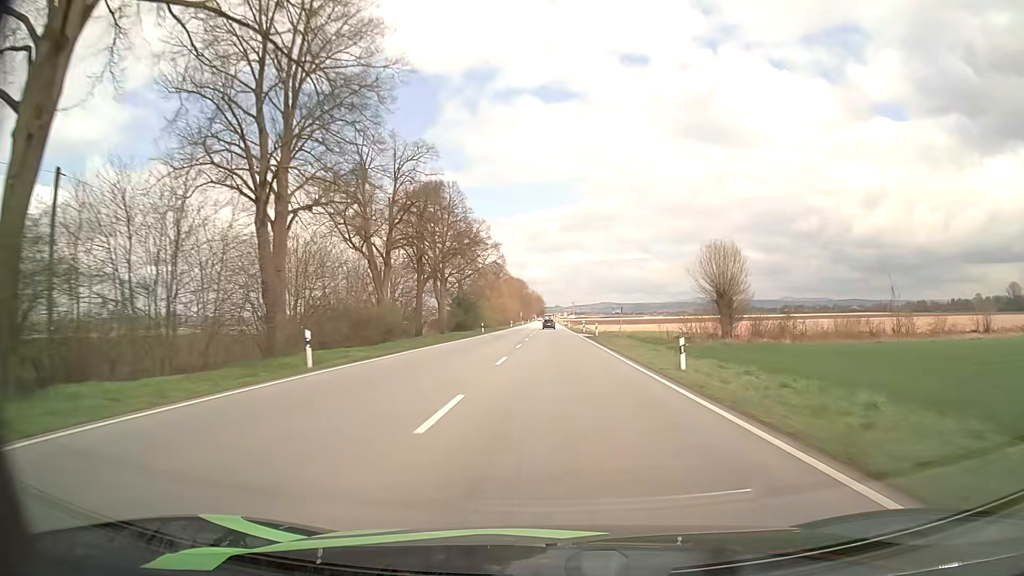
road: primary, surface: asphalt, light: Day
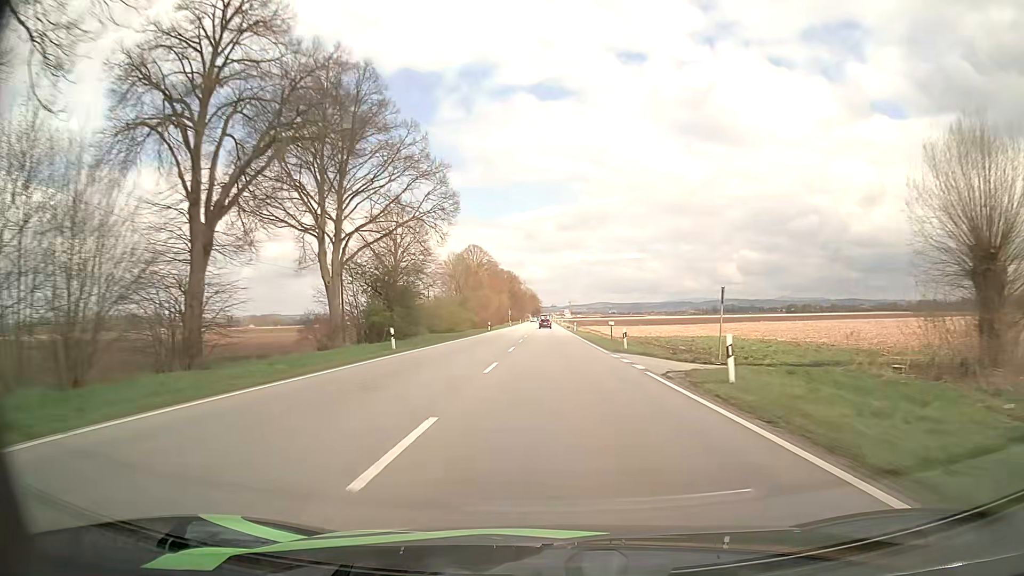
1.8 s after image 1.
(+0.1, +38.2) m; 0°
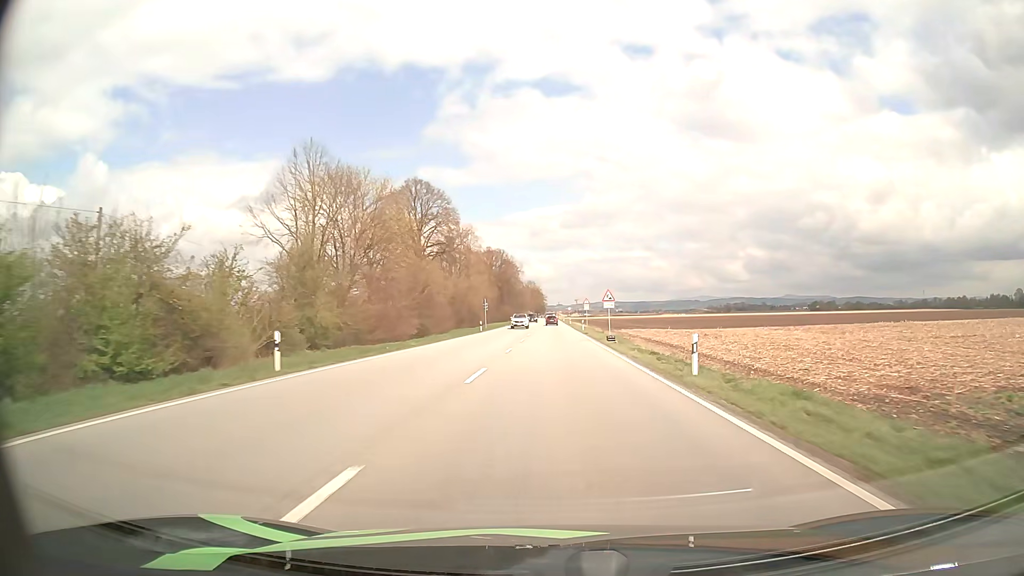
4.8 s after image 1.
(-0.1, +63.3) m; 0°
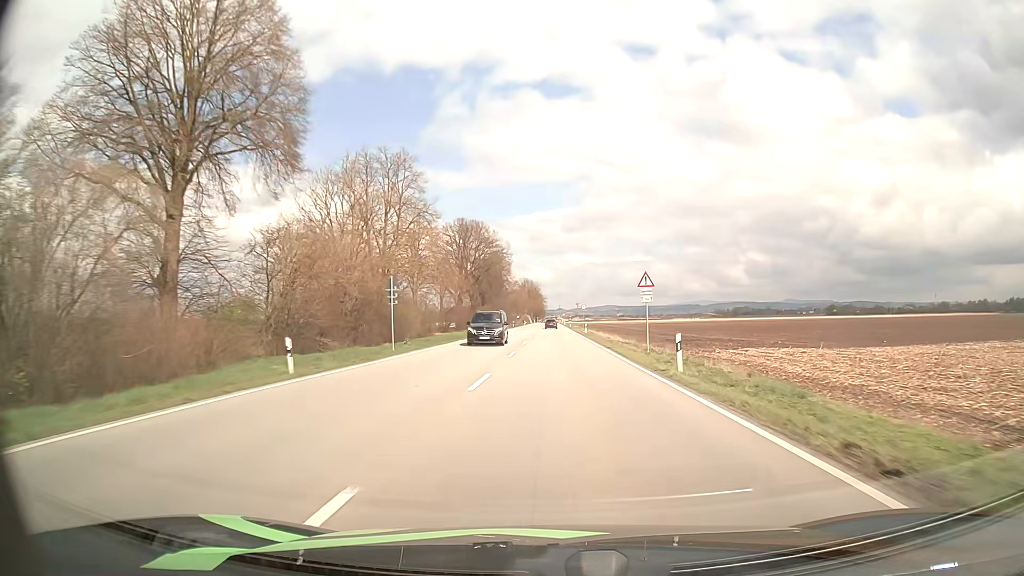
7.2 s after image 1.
(-0.1, +48.3) m; 0°
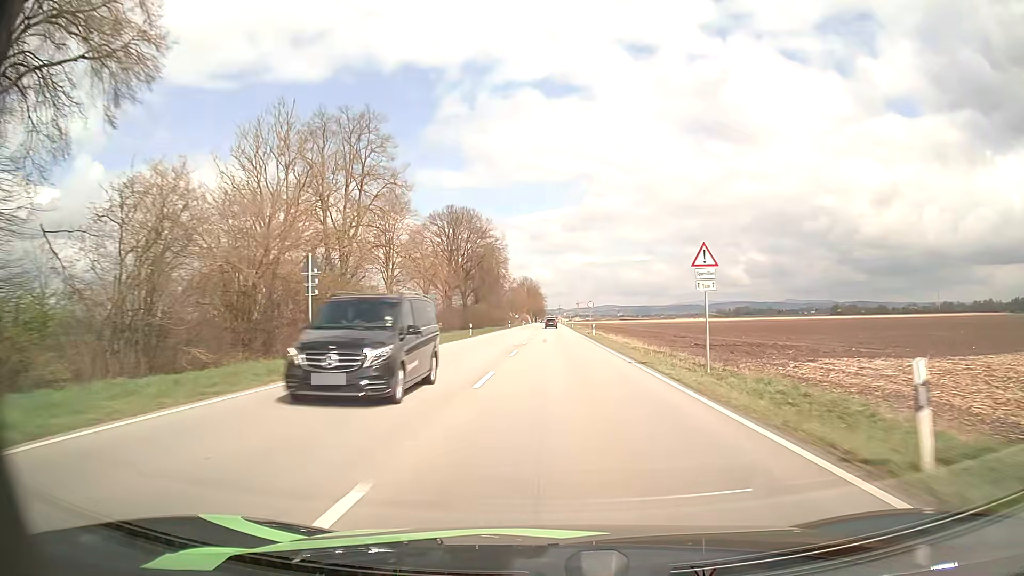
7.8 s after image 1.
(0.0, +11.7) m; 0°
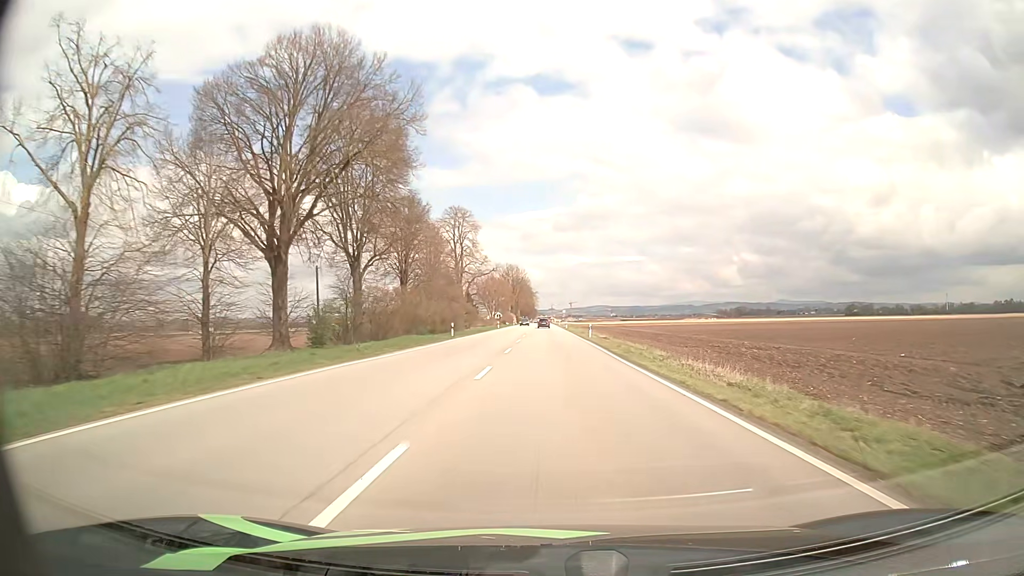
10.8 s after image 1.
(+0.2, +58.2) m; +1°
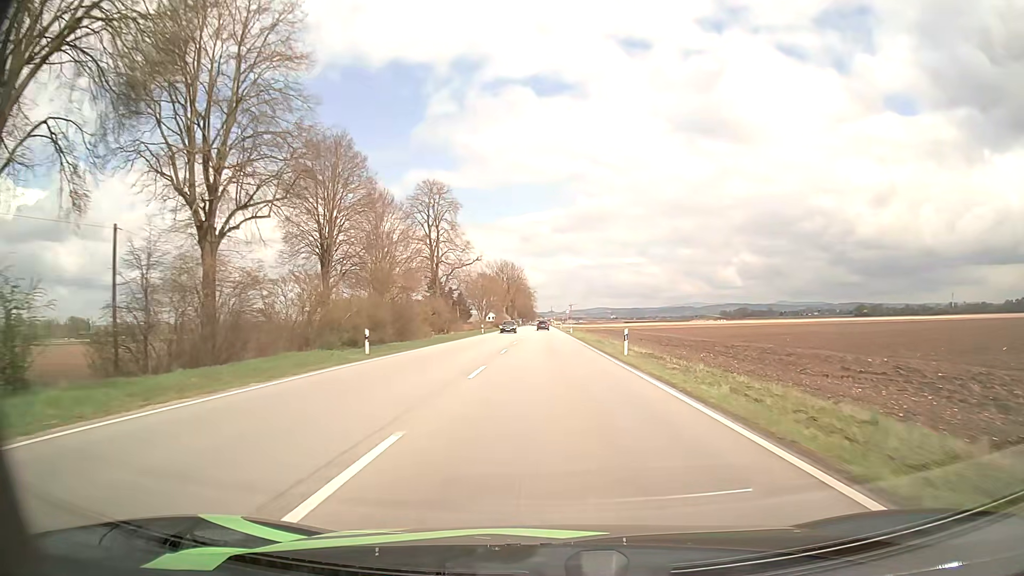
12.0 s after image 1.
(0.0, +23.2) m; 0°
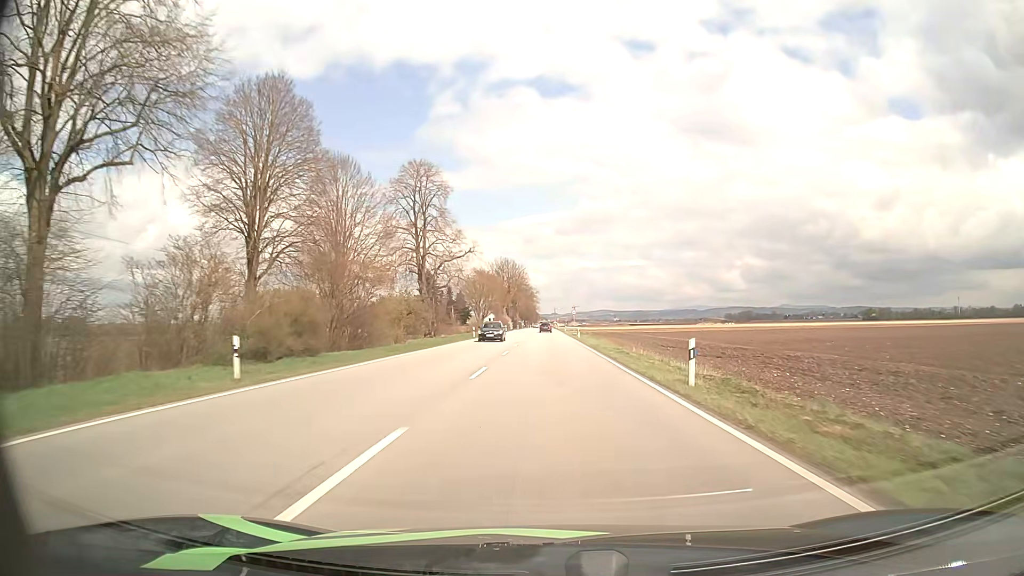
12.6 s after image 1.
(0.0, +11.7) m; 0°
(0, +10) (0, +20) (0, +30) (0, +40) (0, +50) (0, +60) (0, +70) (0, +80) (0, +90) (0, +100) m
